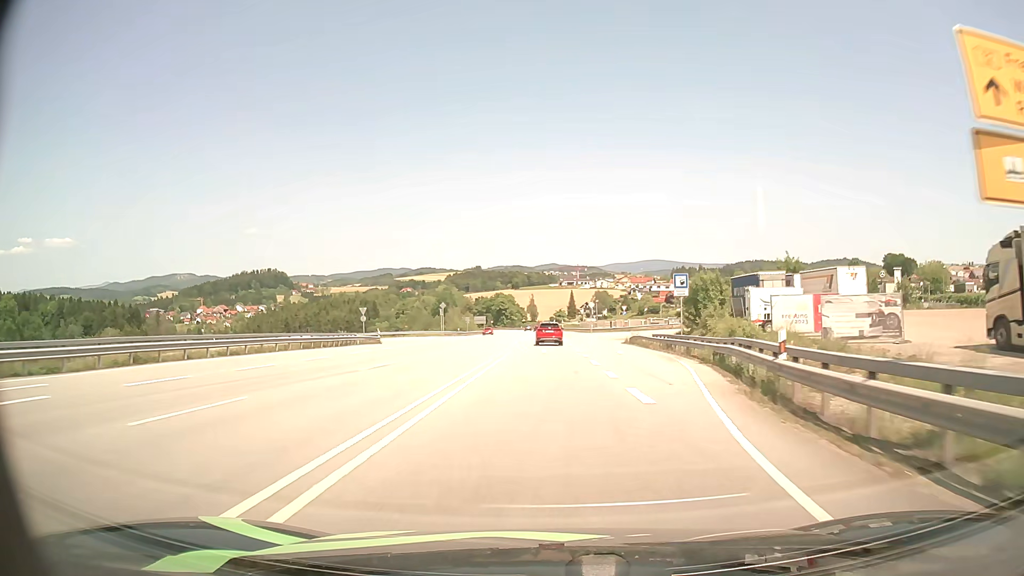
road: primary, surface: asphalt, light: Day
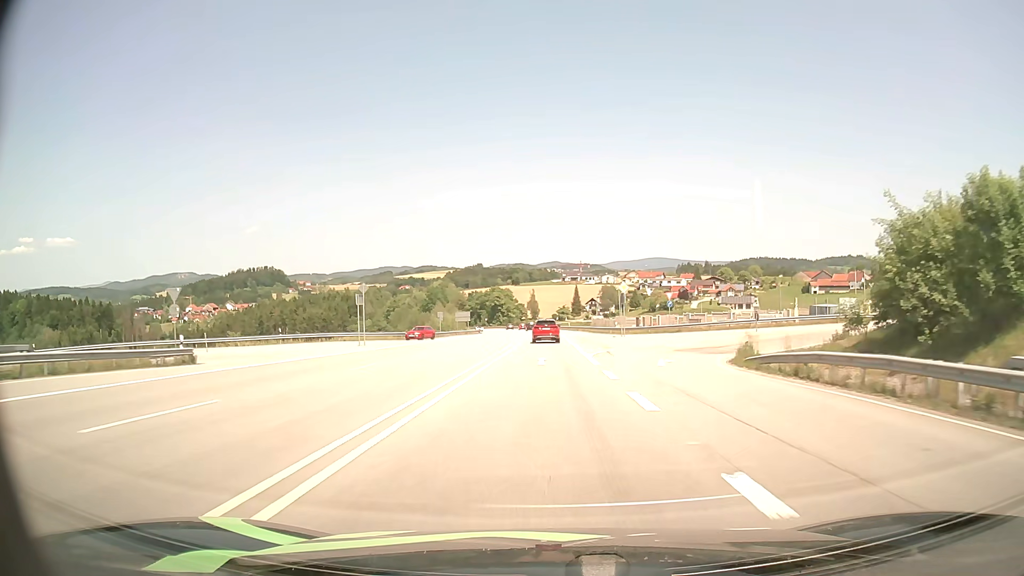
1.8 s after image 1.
(0.0, +37.1) m; 0°
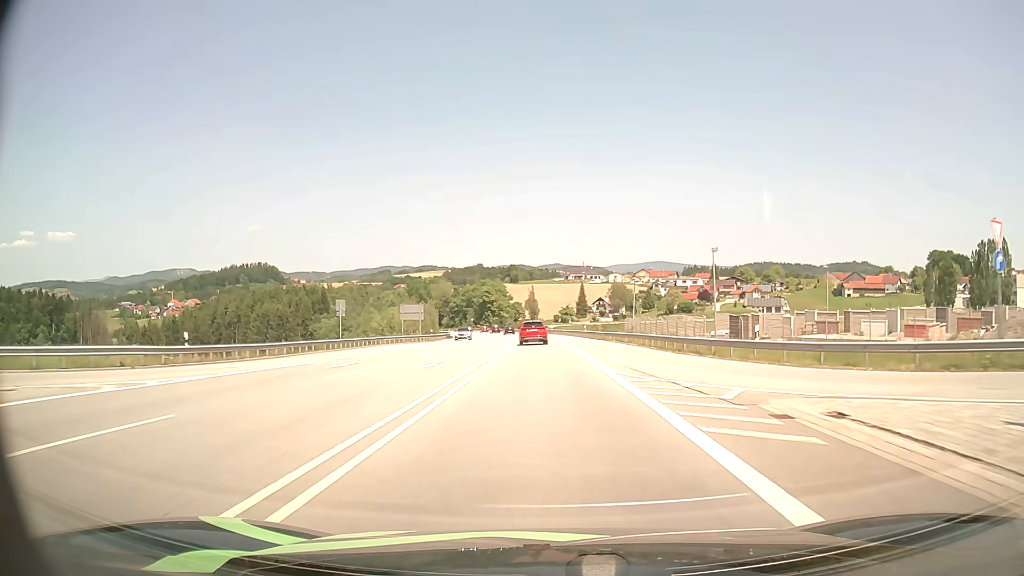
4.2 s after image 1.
(-0.2, +49.9) m; 0°
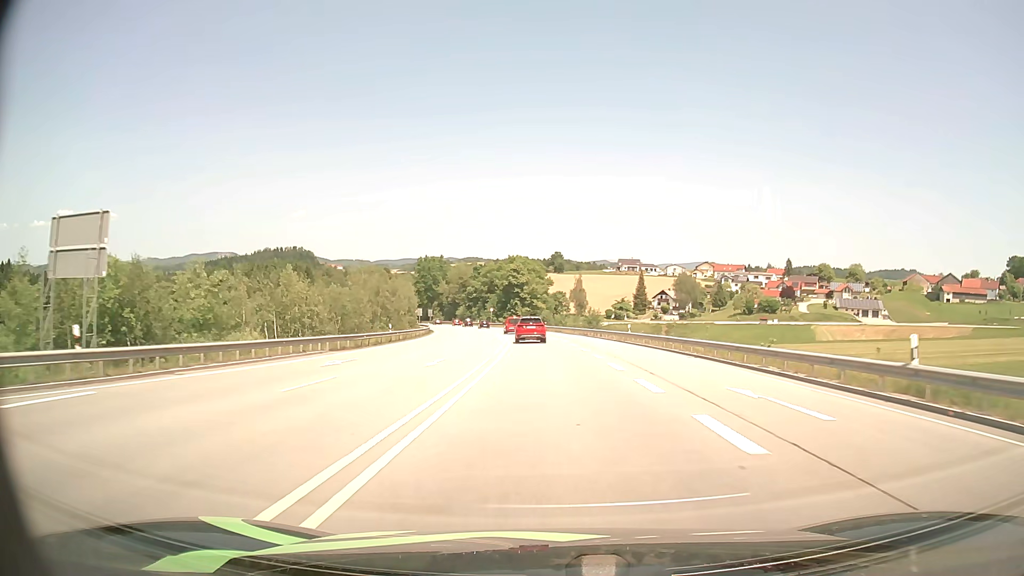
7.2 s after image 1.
(-1.7, +64.5) m; -4°
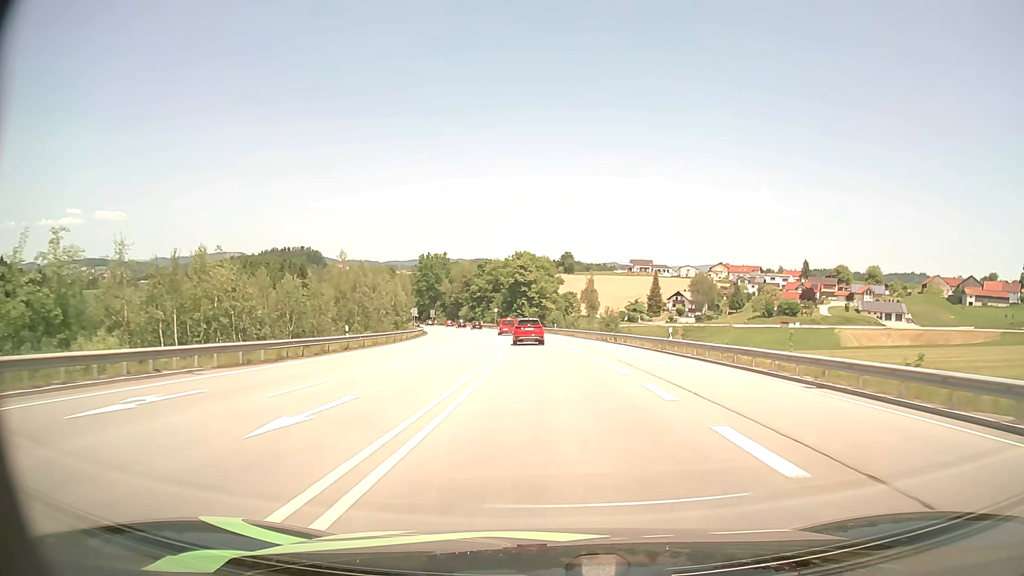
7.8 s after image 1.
(-0.1, +12.9) m; -1°
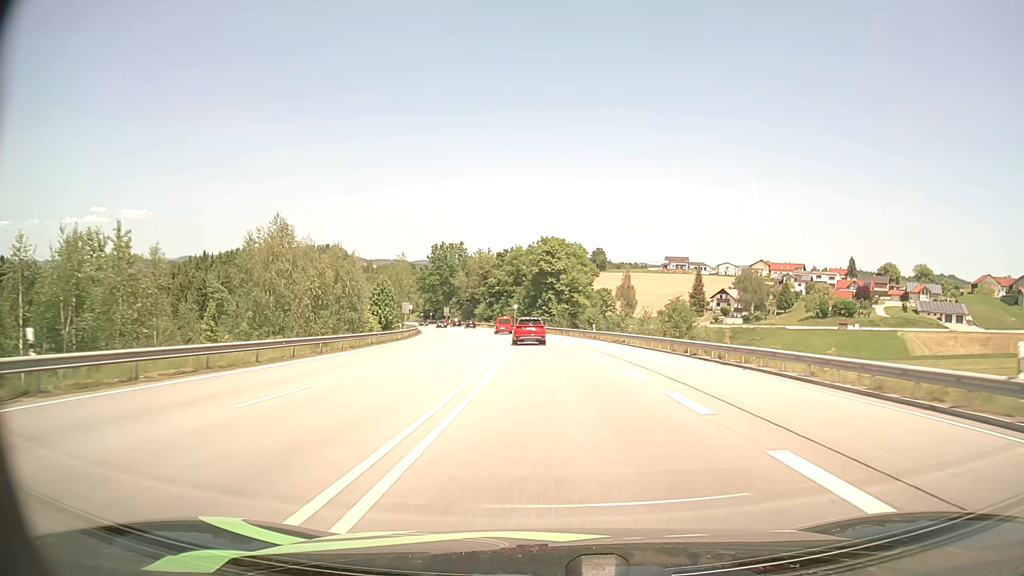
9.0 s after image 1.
(-0.5, +25.9) m; -2°
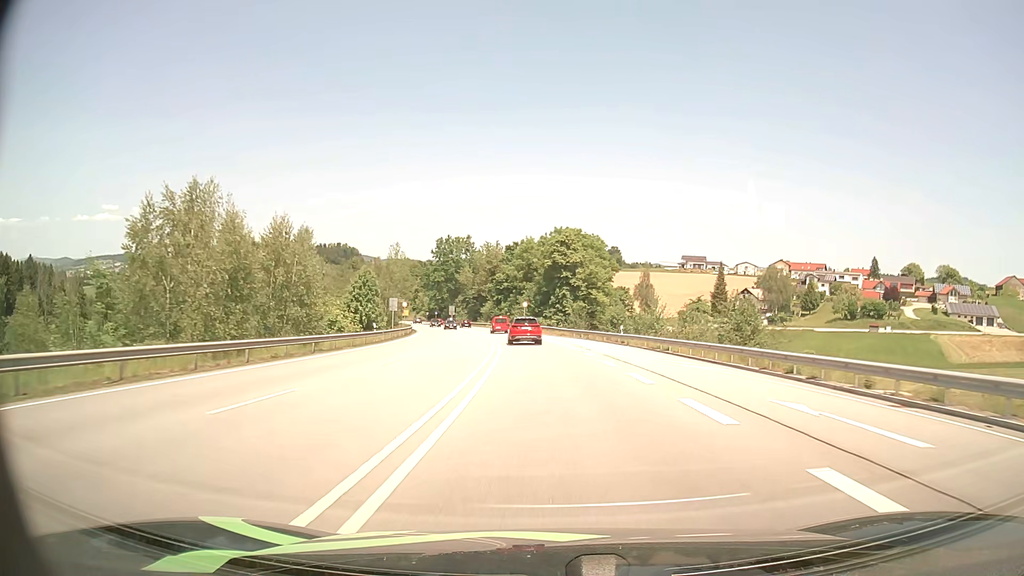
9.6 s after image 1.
(-0.1, +13.0) m; -1°
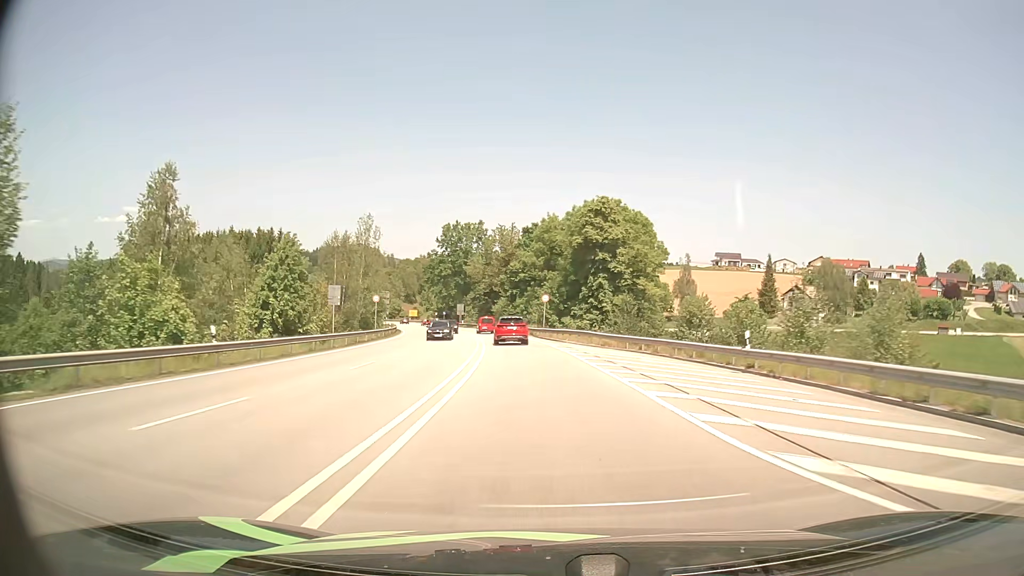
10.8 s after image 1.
(-0.4, +25.8) m; -2°
(0, +10) (0, +20) (-1, +30) (-2, +40) (-3, +50) (-5, +60) (-6, +70) (-8, +79) (-10, +89) (-12, +99) m
